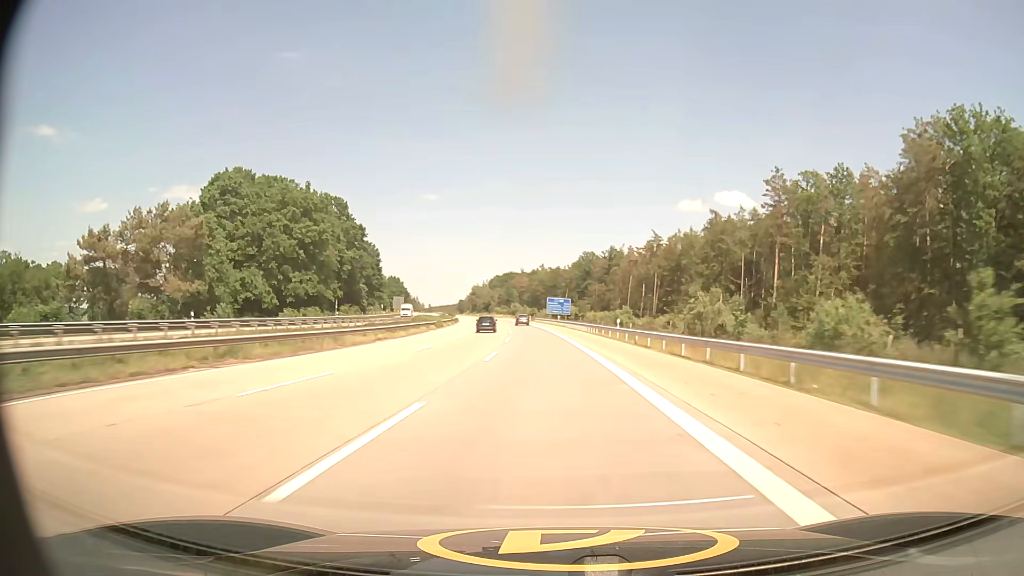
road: motorway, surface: asphalt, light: Day
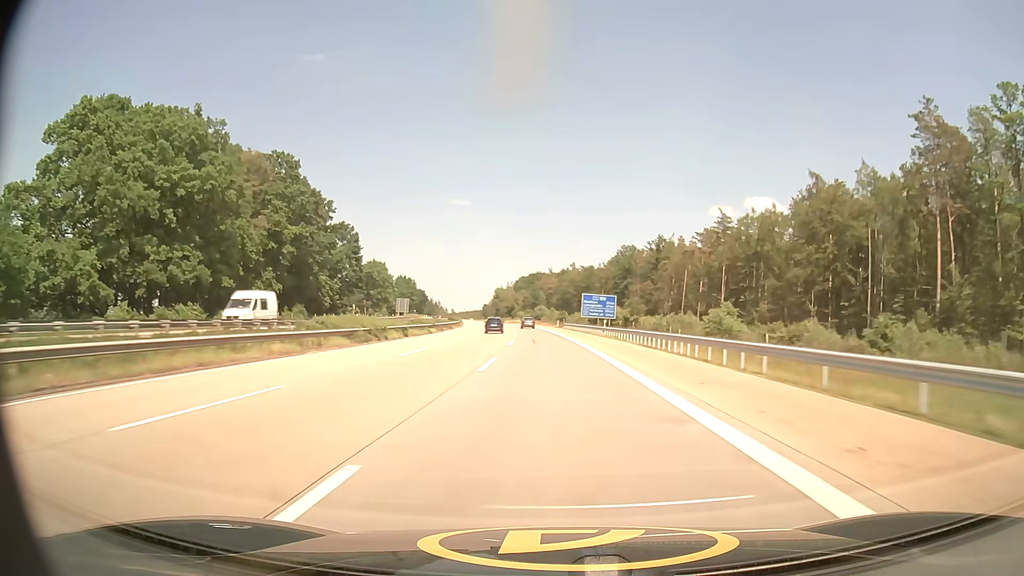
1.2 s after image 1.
(-1.0, +40.8) m; -3°
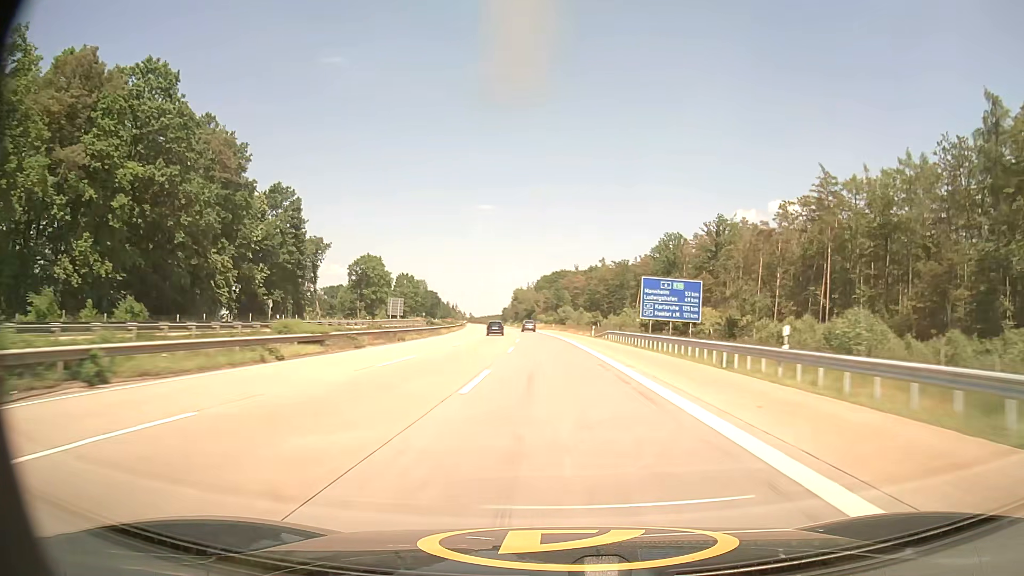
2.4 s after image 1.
(-0.8, +40.7) m; -2°
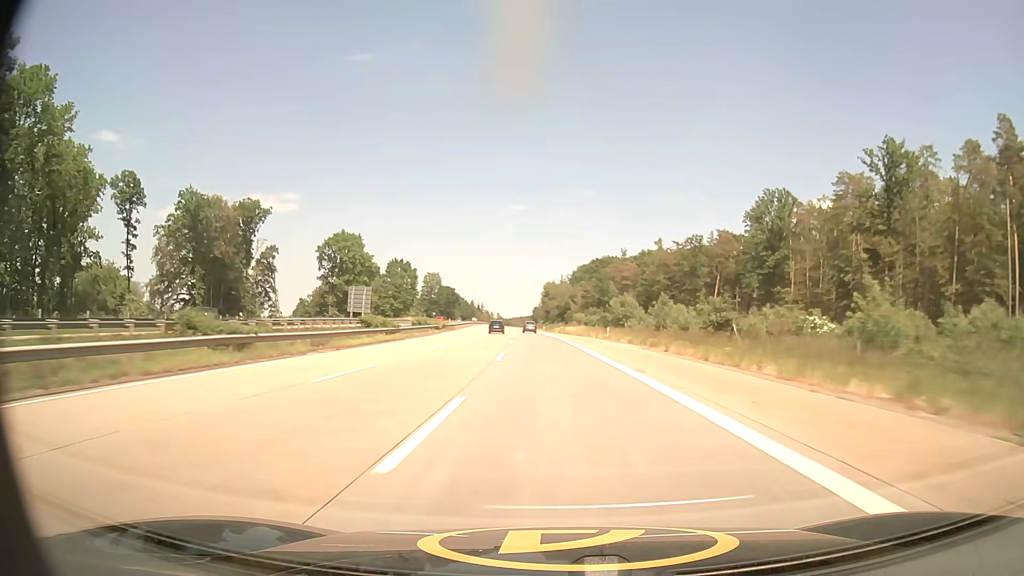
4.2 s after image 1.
(-1.4, +60.8) m; -3°
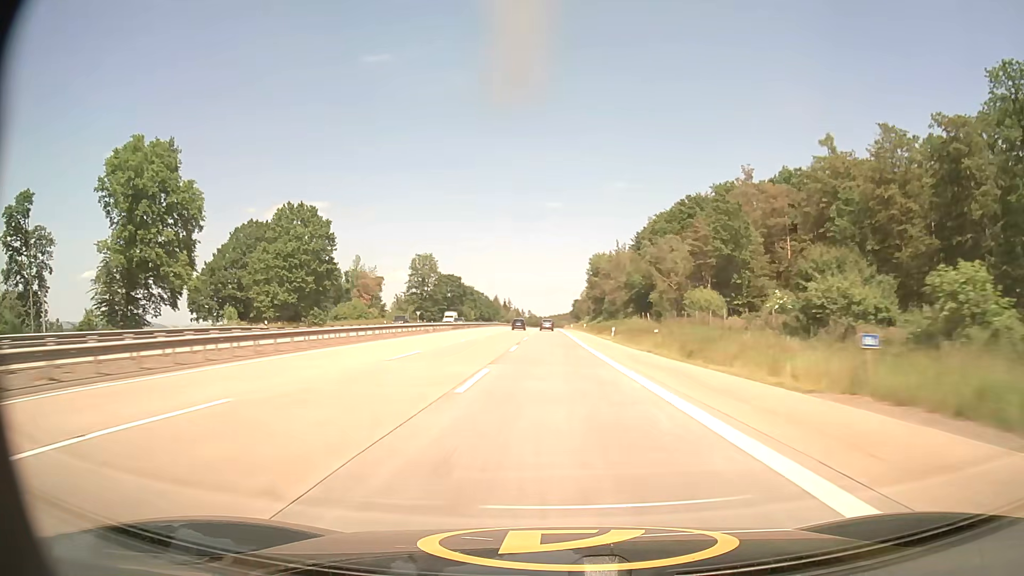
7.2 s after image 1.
(-4.1, +100.8) m; -3°
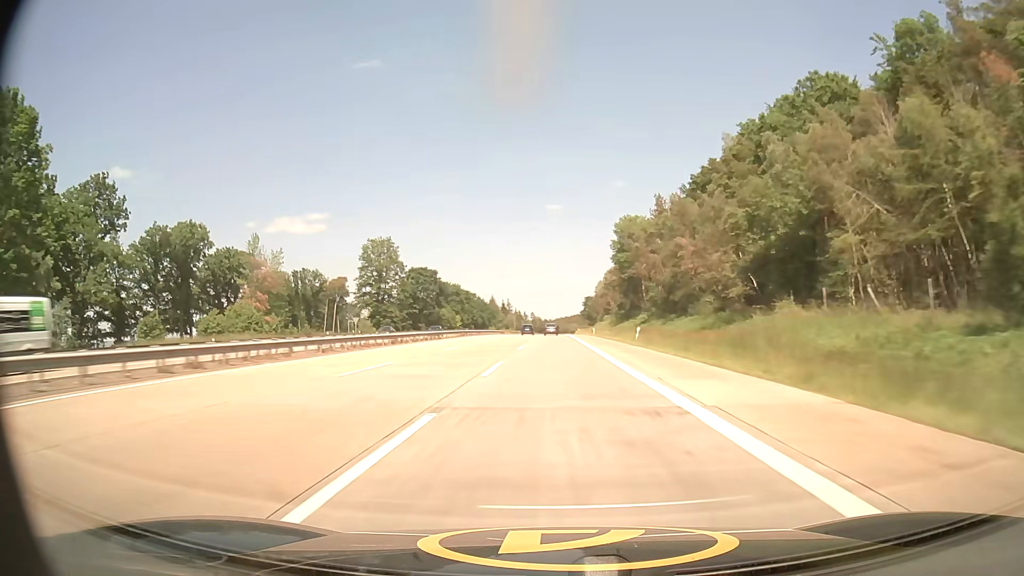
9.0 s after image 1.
(-0.3, +60.7) m; -1°
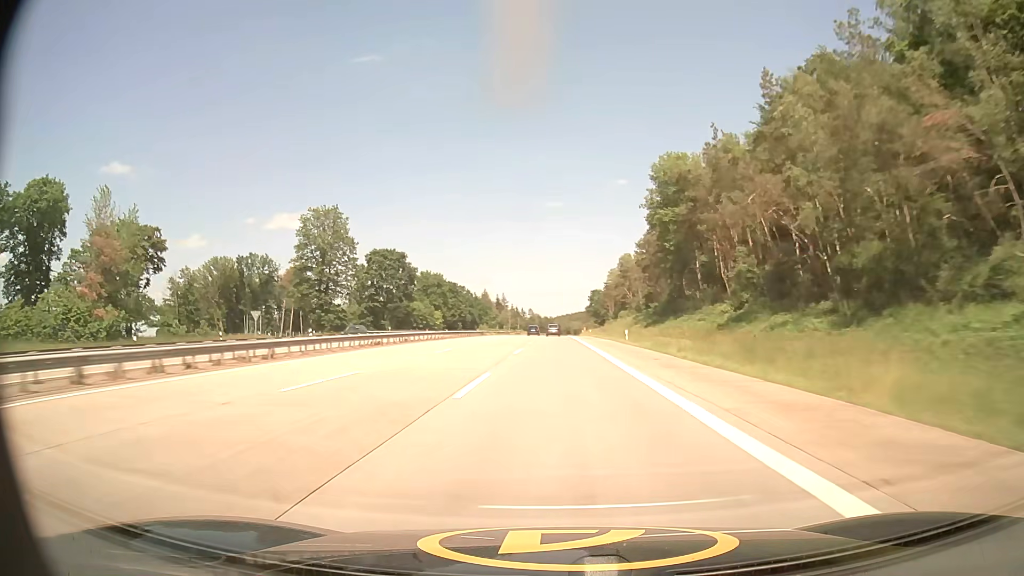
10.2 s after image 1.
(-0.1, +40.2) m; 0°
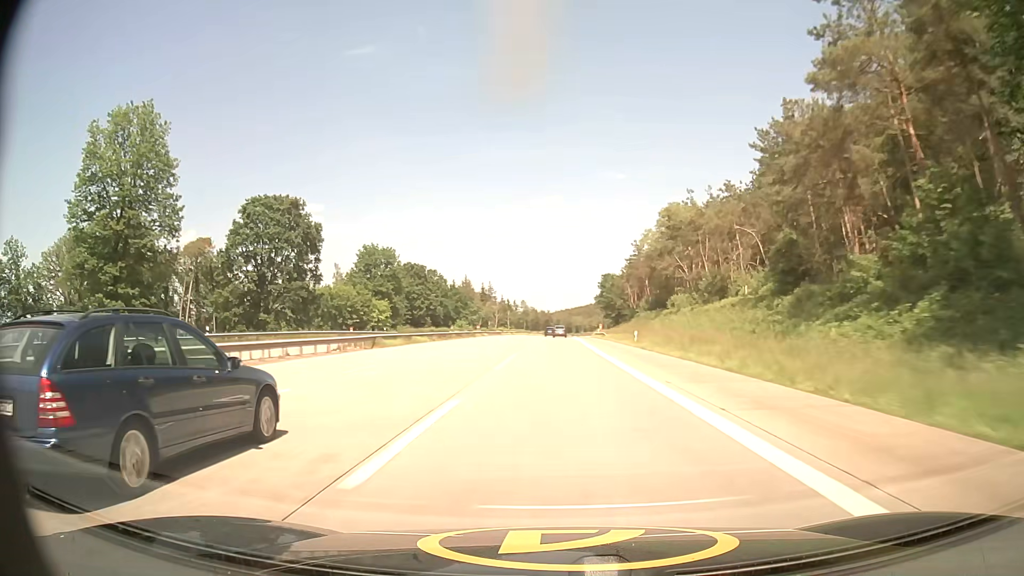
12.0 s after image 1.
(0.0, +60.0) m; 0°
(0, +10) (0, +20) (0, +30) (0, +40) (0, +50) (0, +60) (0, +70) (0, +80) (+1, +90) (+1, +100) m
